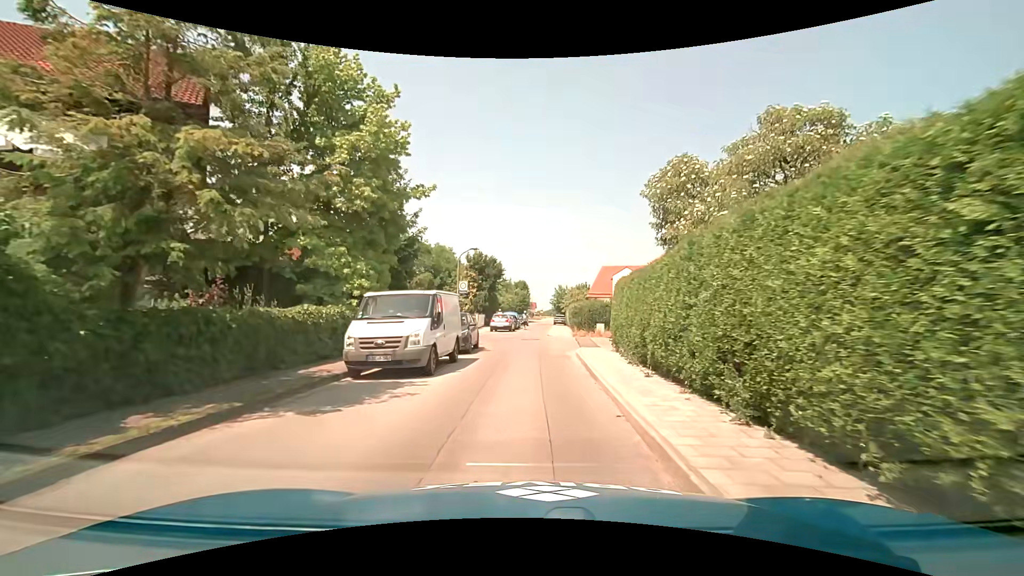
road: residential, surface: asphalt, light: Day
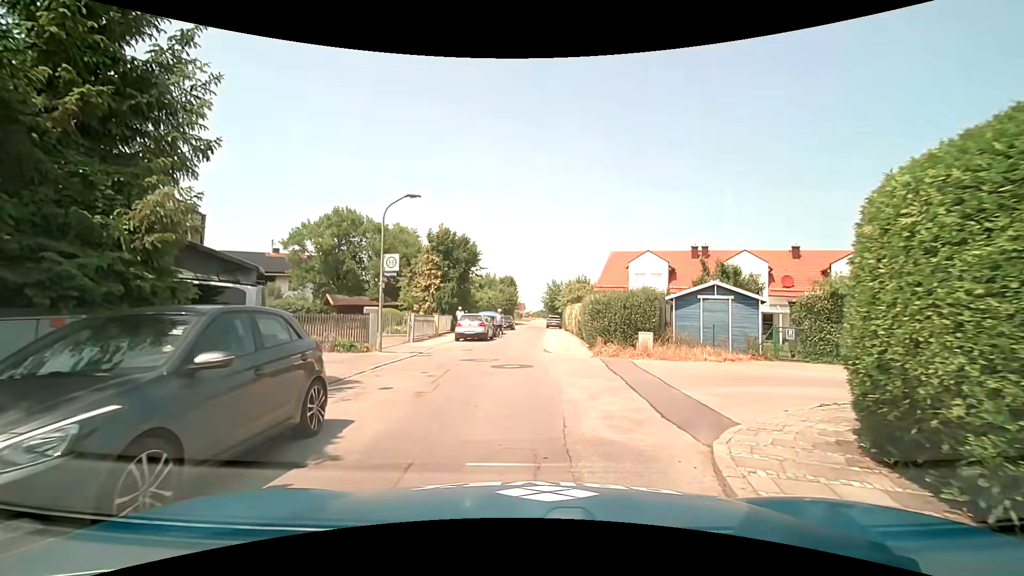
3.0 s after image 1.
(+0.2, +14.3) m; +2°
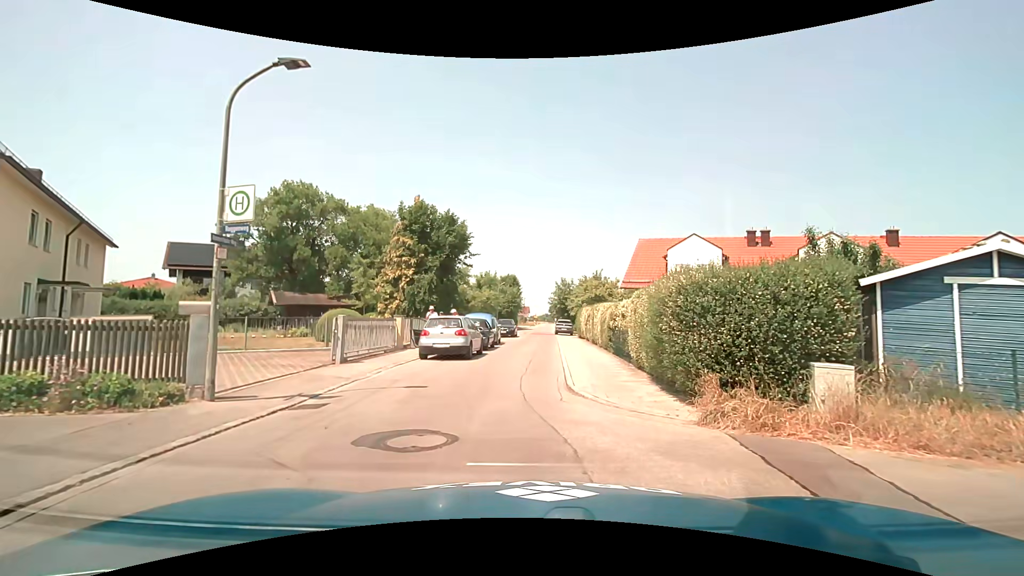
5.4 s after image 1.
(-0.1, +9.8) m; -1°
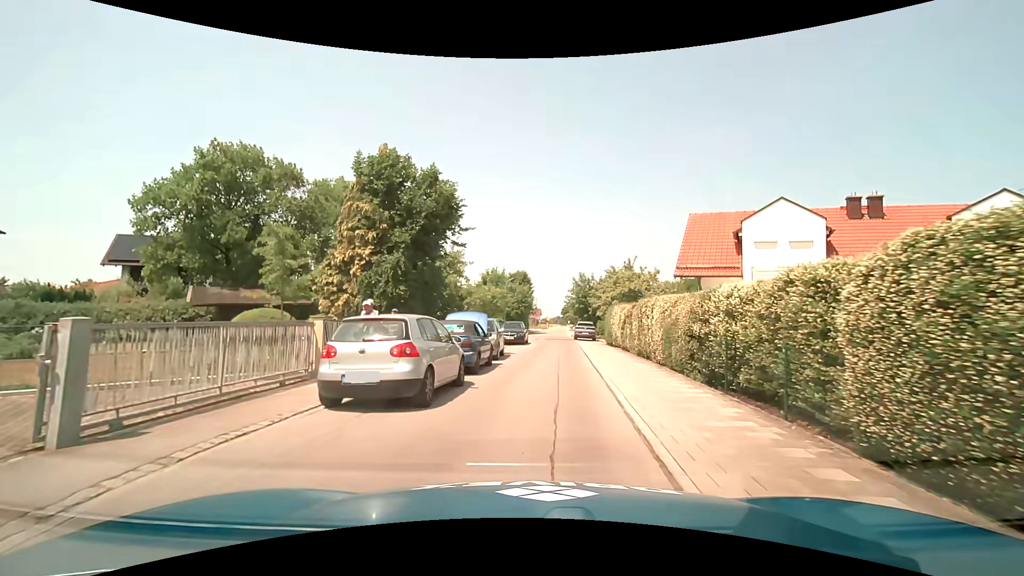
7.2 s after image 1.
(-0.1, +9.0) m; -1°
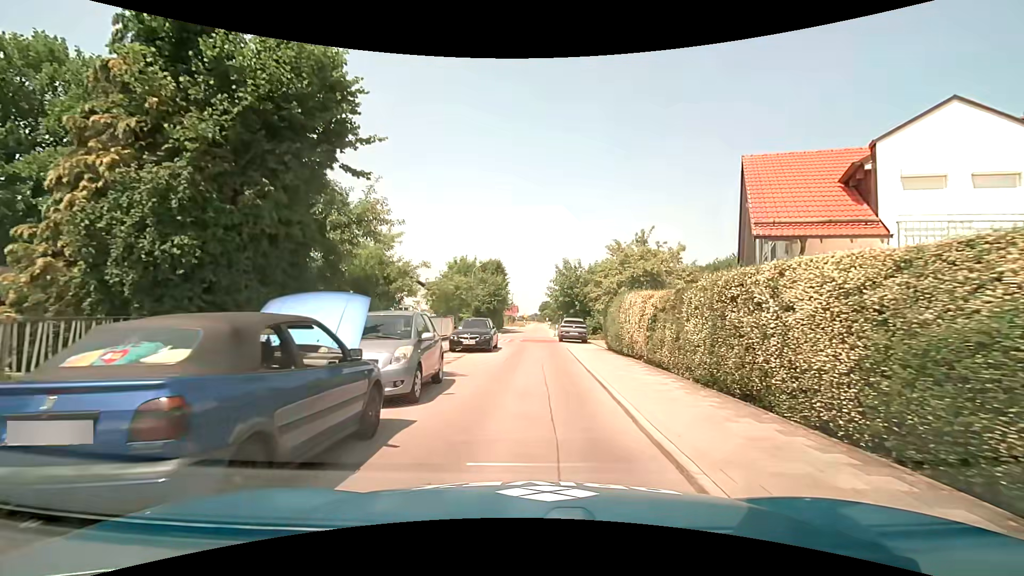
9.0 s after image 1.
(+0.3, +9.8) m; +3°
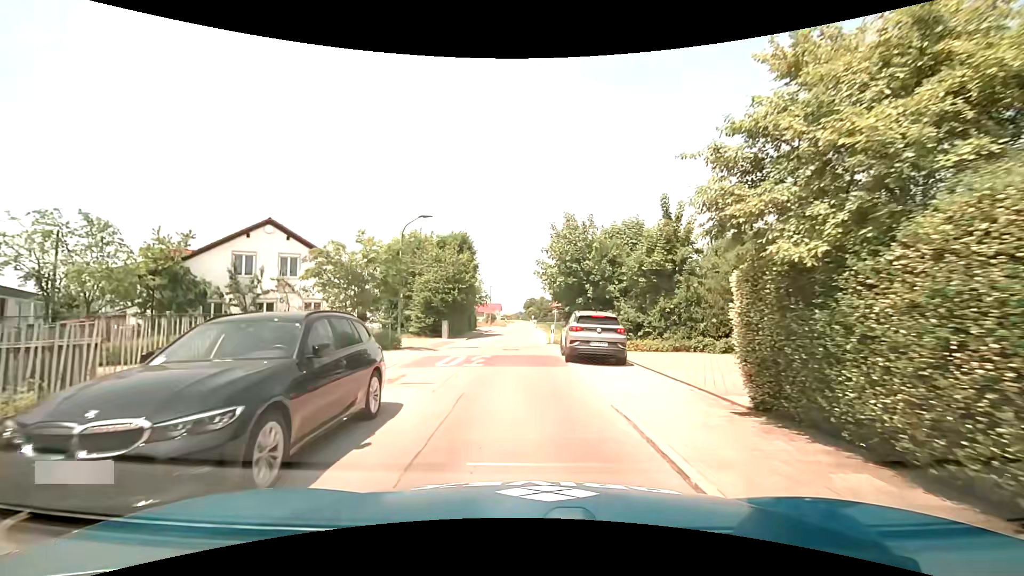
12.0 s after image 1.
(+0.3, +17.4) m; +2°
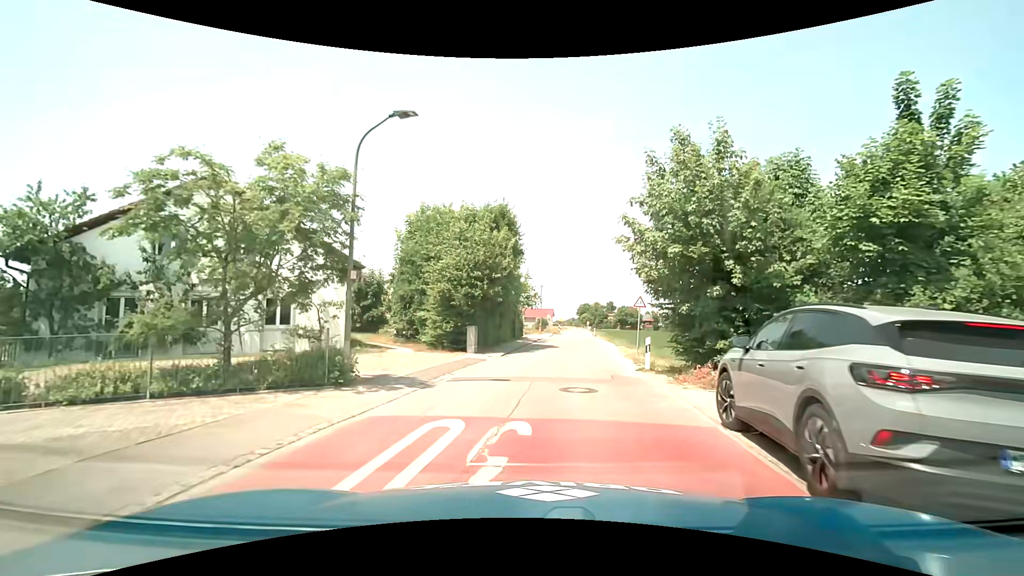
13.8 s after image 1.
(-0.6, +11.3) m; -6°
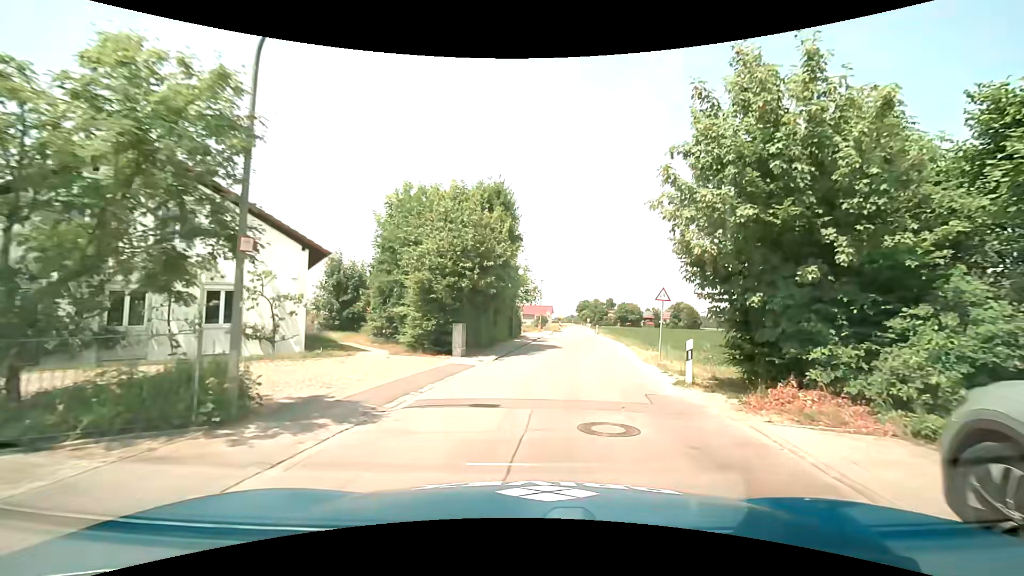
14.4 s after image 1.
(0.0, +4.0) m; -1°
(+1, +10) (+2, +20) (+3, +30) (+5, +40) (+6, +50) (+7, +60) (+8, +70) (+9, +79) (+10, +89) (+11, +99) m
